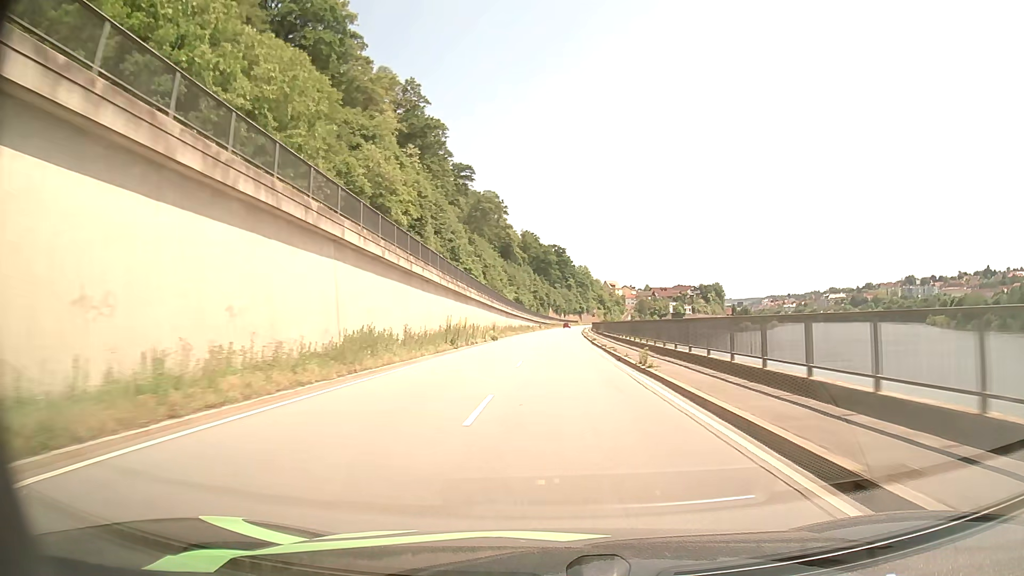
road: primary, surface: asphalt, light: Day
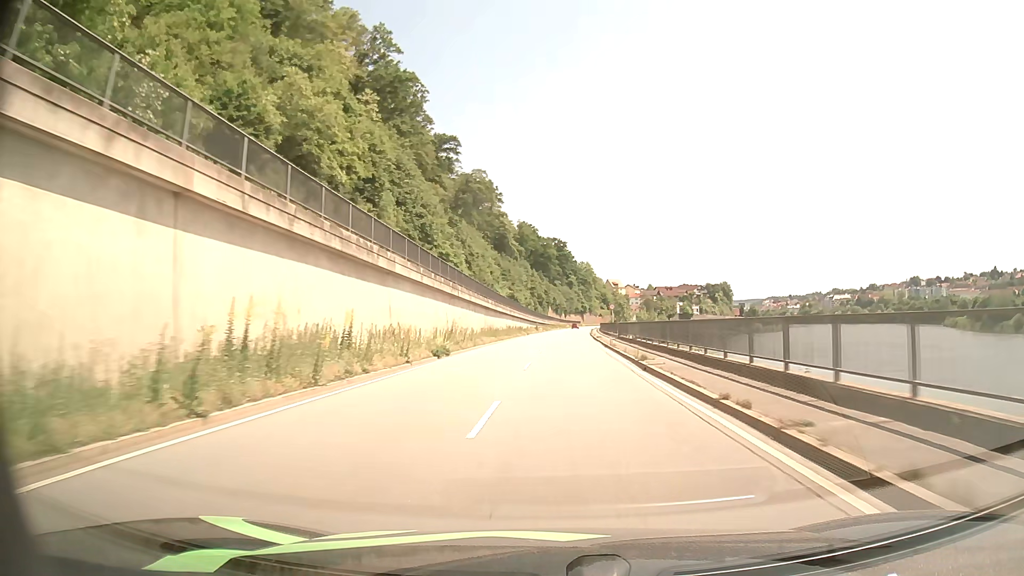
(0.0, +24.8) m; 0°
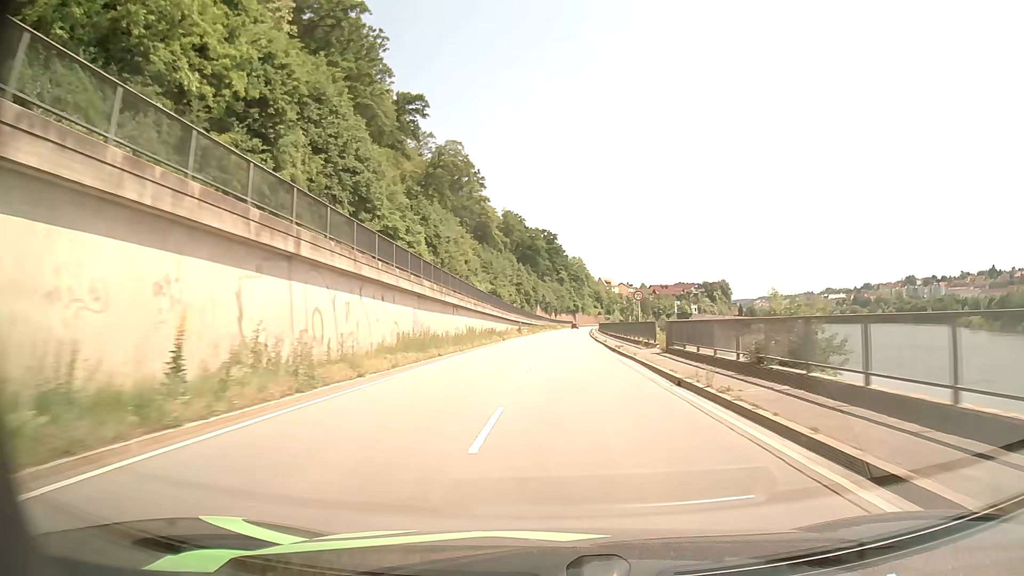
(+0.2, +24.9) m; +1°
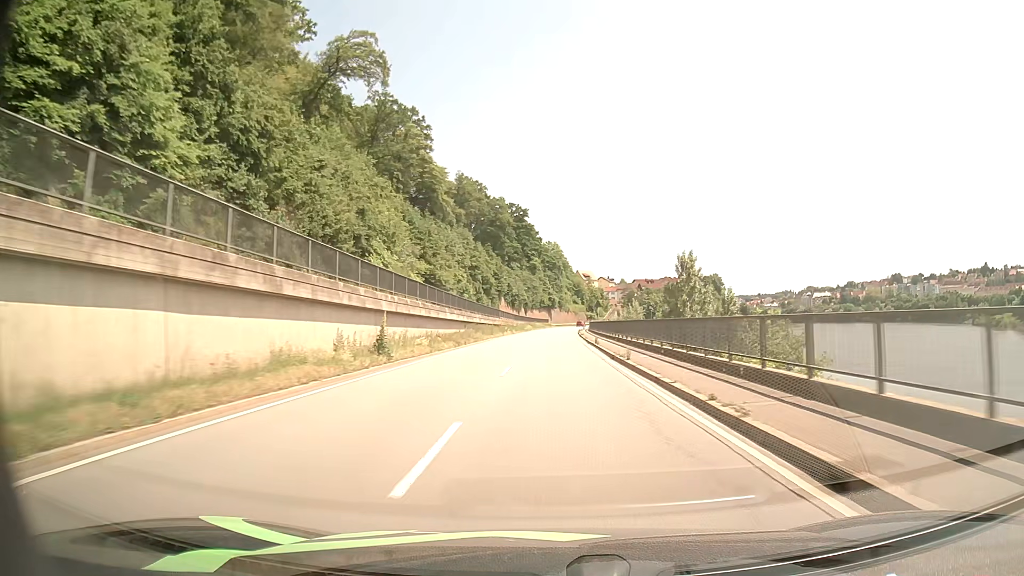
(+1.1, +50.0) m; +2°
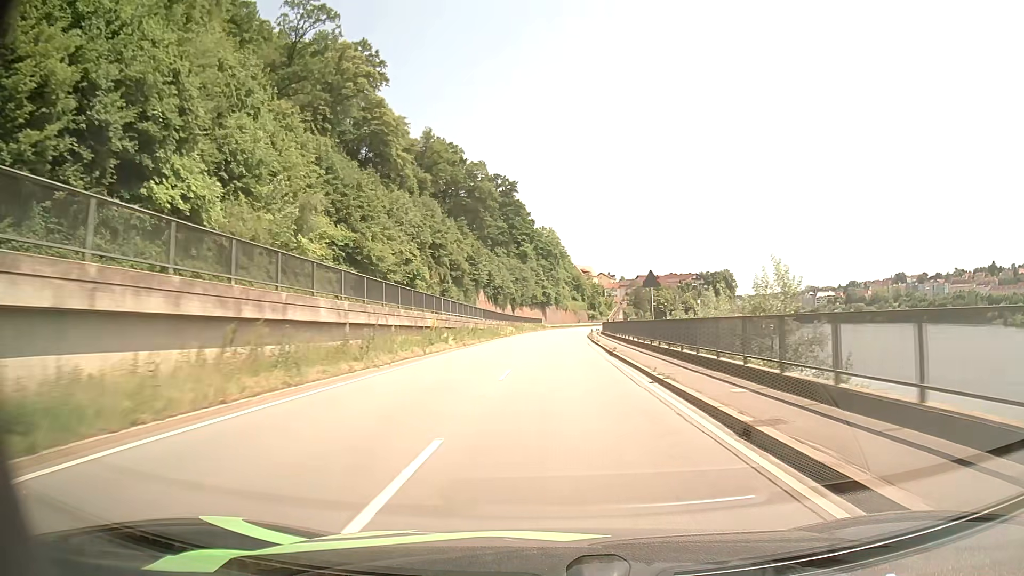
(+0.2, +37.3) m; 0°
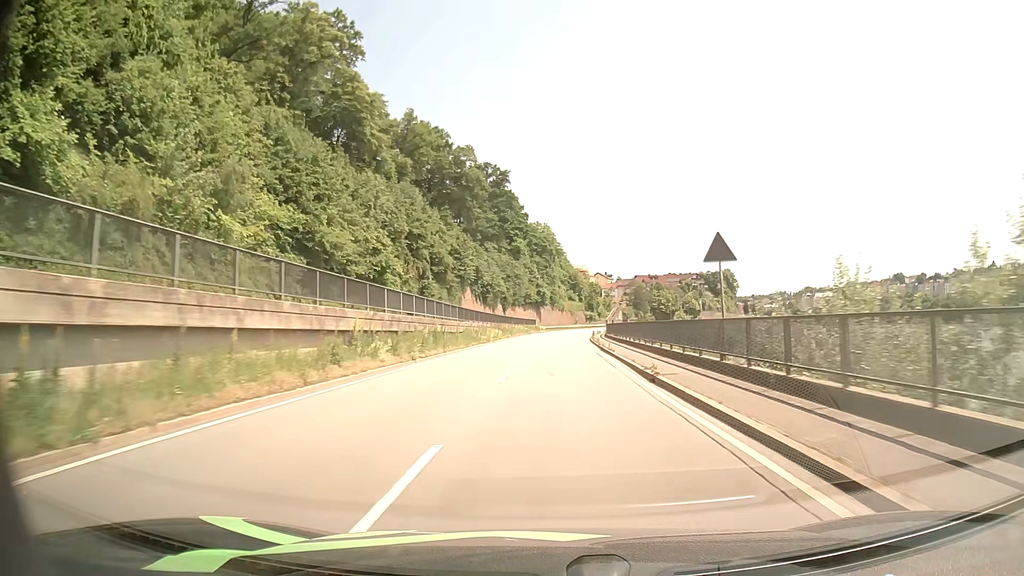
(0.0, +12.4) m; 0°
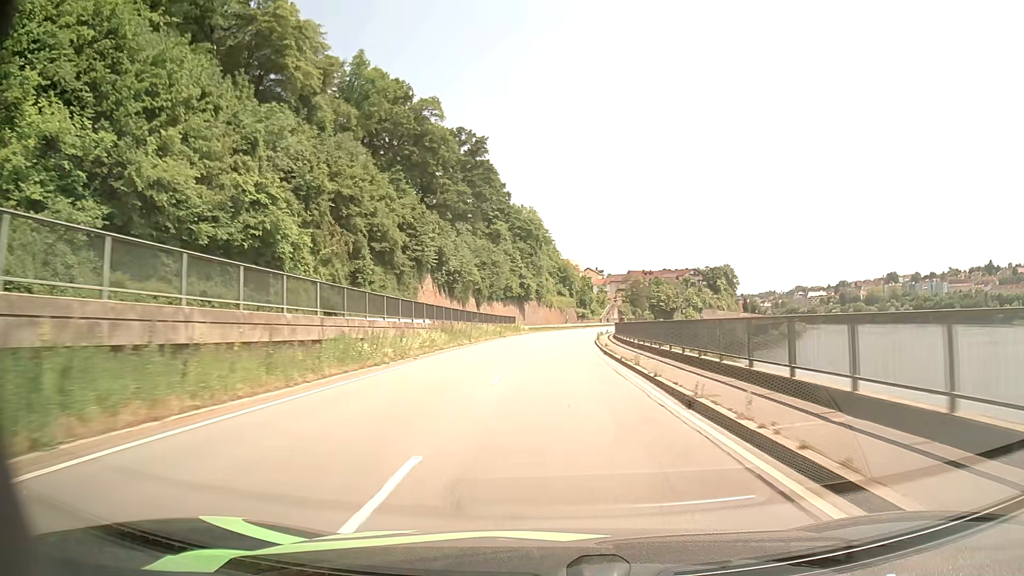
(+0.2, +24.6) m; +1°
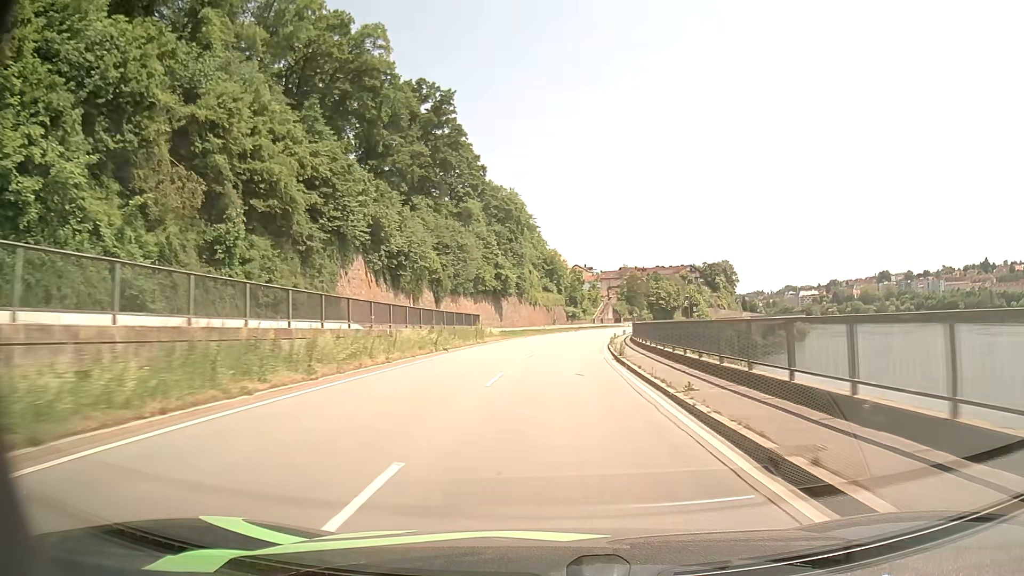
(+0.3, +24.4) m; +1°
(0, +10) (0, +20) (+1, +30) (+1, +40) (+2, +50) (+3, +60) (+5, +70) (+7, +80) (+9, +89) (+12, +99) m
